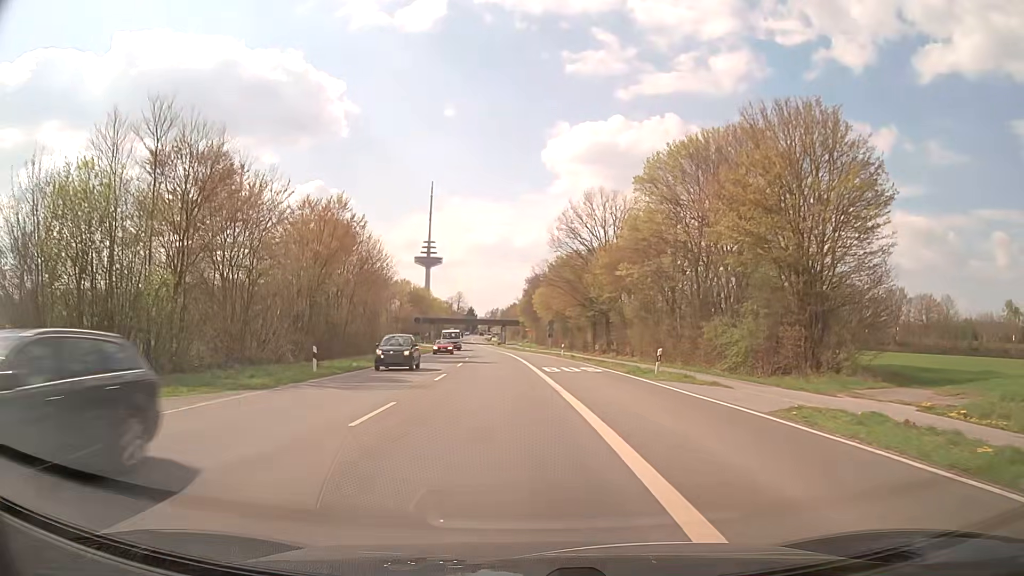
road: secondary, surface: asphalt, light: Day
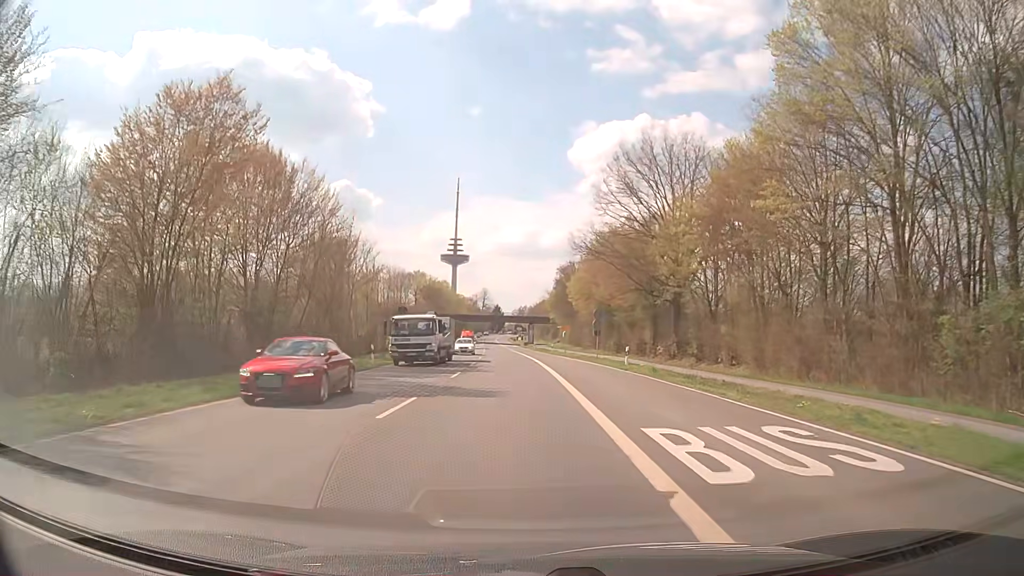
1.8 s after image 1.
(-0.4, +23.3) m; -2°
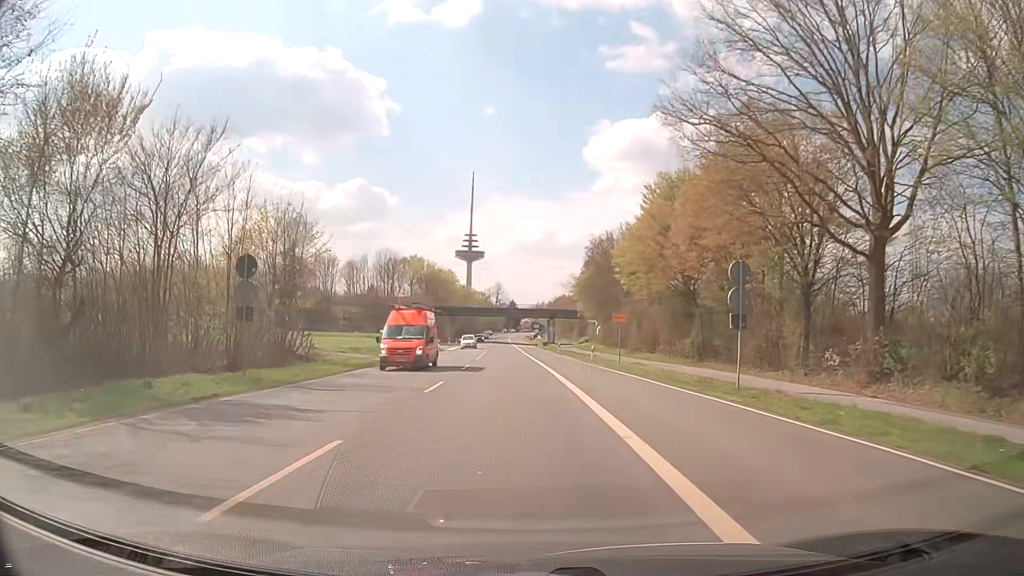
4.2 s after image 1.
(-0.5, +31.0) m; -1°
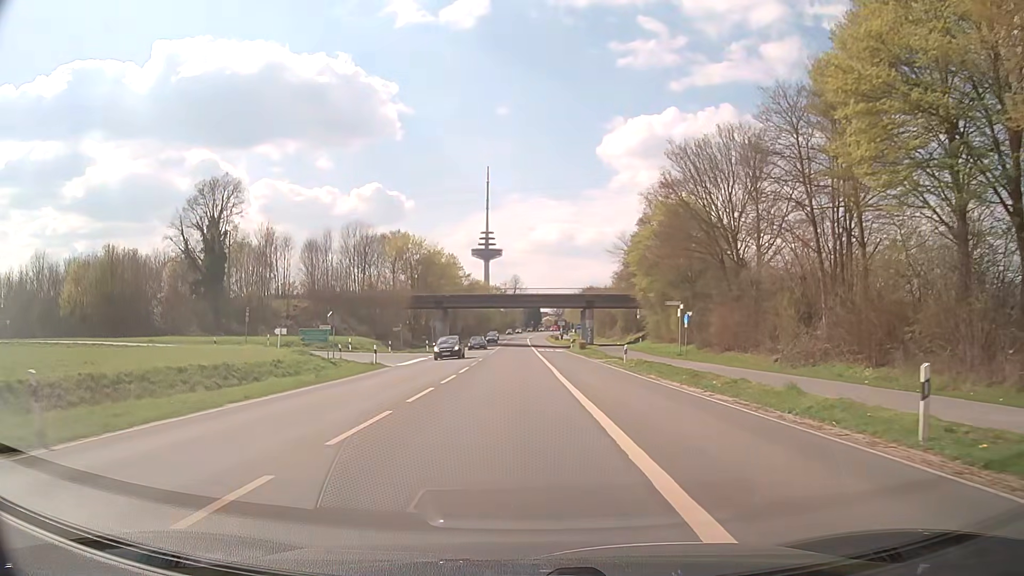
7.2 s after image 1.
(-0.6, +38.7) m; -2°
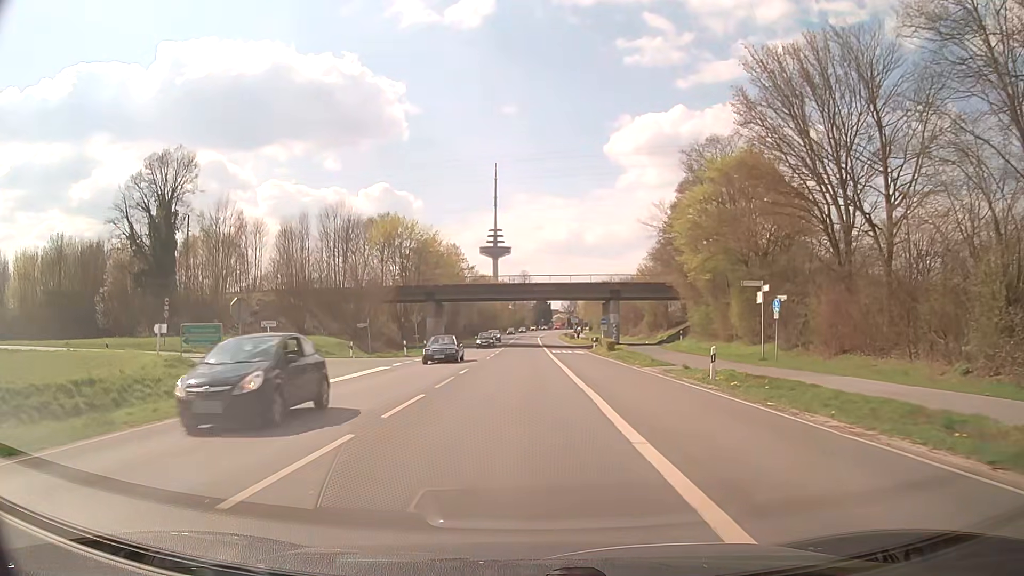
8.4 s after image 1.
(0.0, +15.4) m; -1°
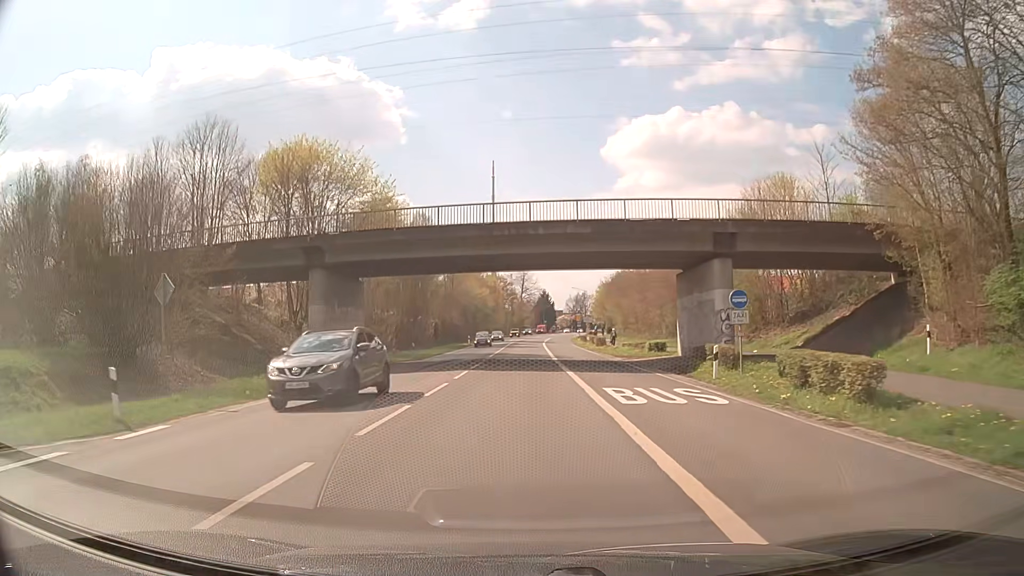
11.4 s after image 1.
(0.0, +38.4) m; 0°
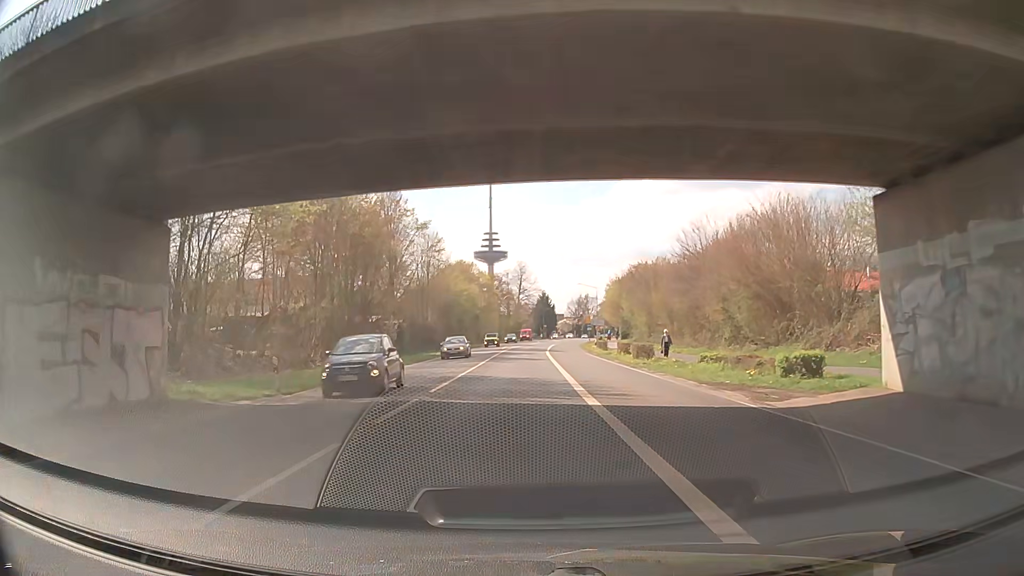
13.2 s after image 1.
(+0.2, +22.8) m; +1°
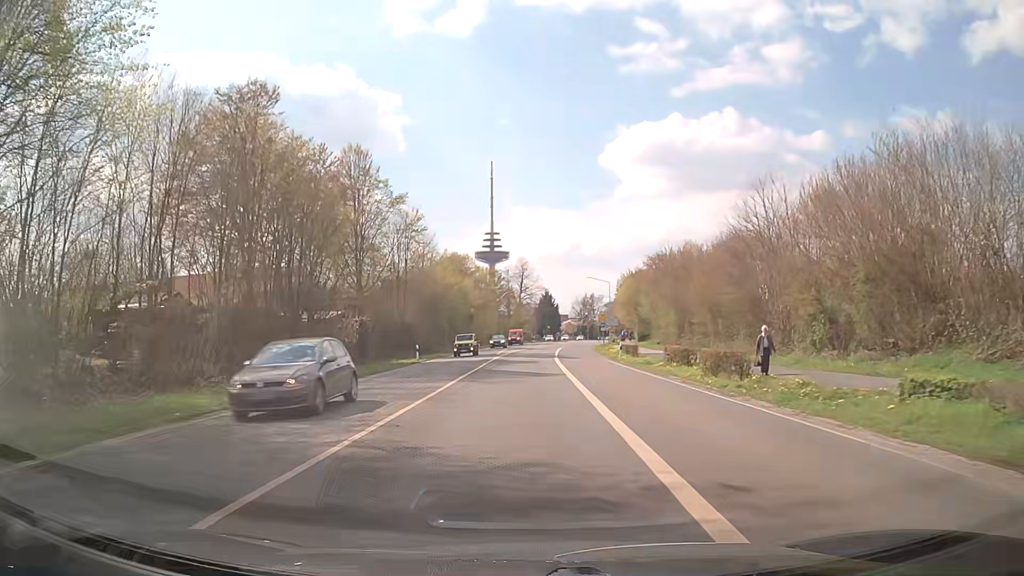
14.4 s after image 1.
(-0.1, +15.1) m; -1°
(0, +10) (0, +20) (0, +30) (0, +40) (+1, +50) (+1, +60) (+2, +70) (+3, +80) (+4, +90) (+5, +100) m
